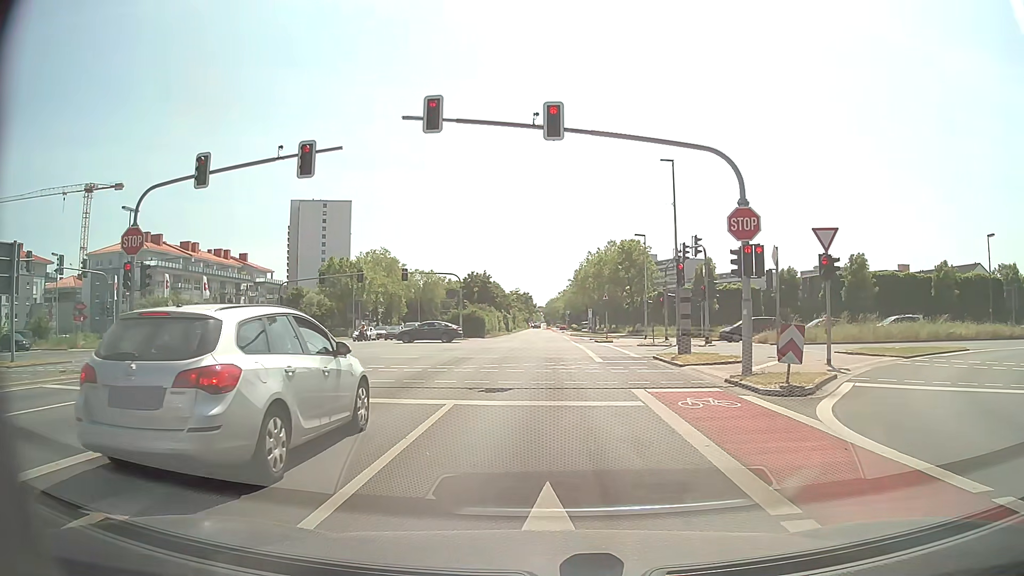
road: secondary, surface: asphalt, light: Day
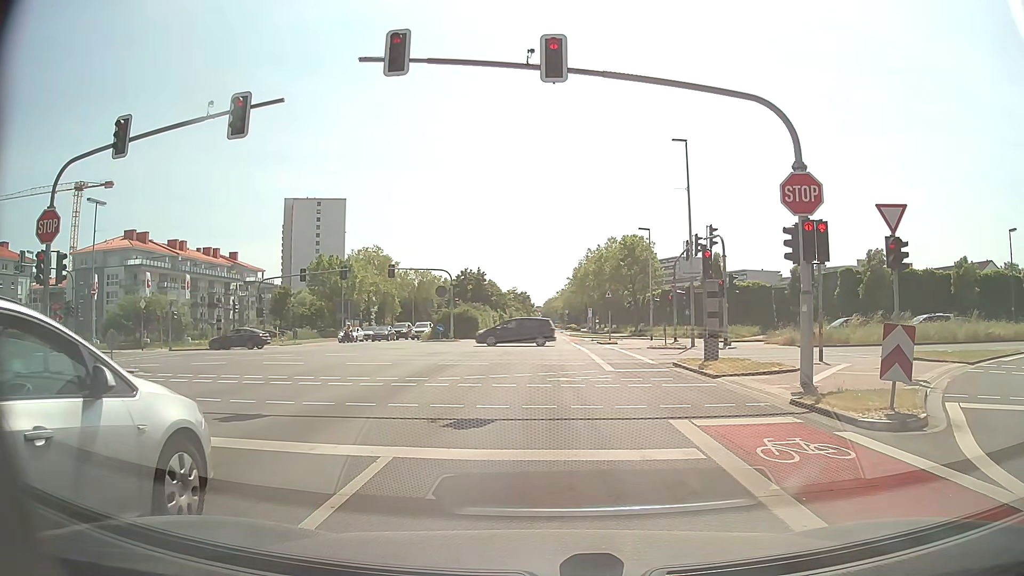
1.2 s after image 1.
(0.0, +4.0) m; 0°
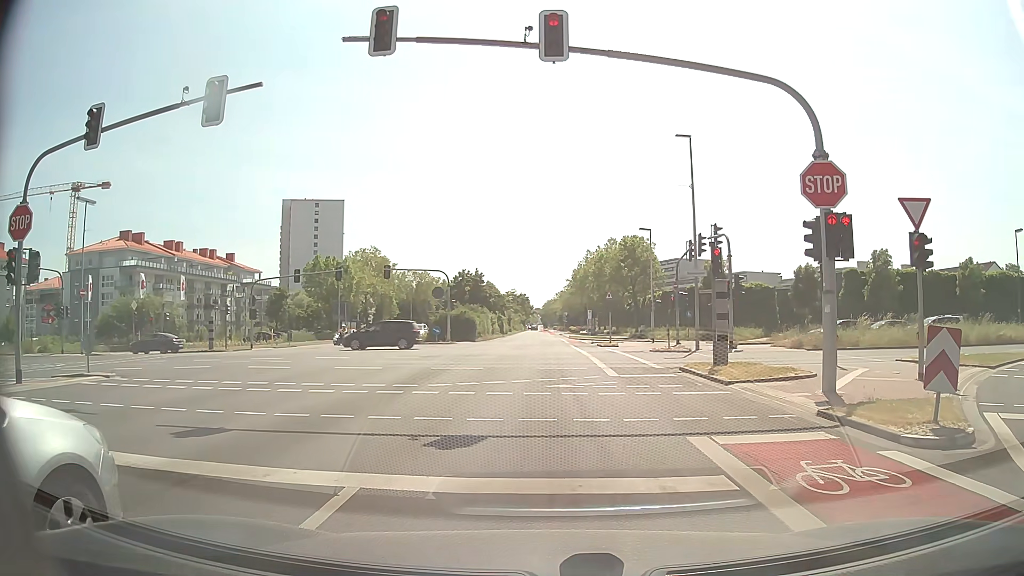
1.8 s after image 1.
(0.0, +1.1) m; -1°
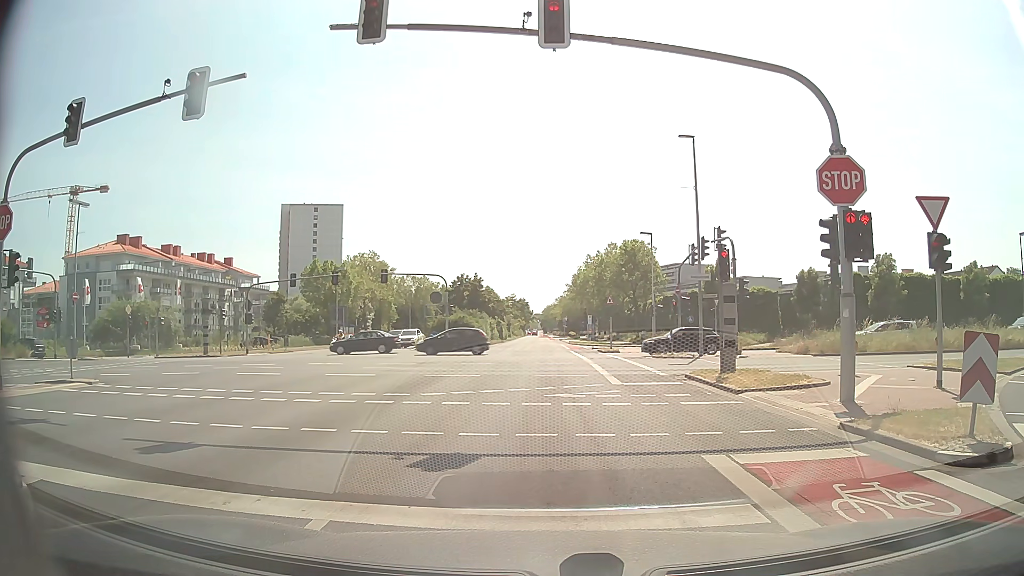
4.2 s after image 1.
(0.0, +0.8) m; 0°
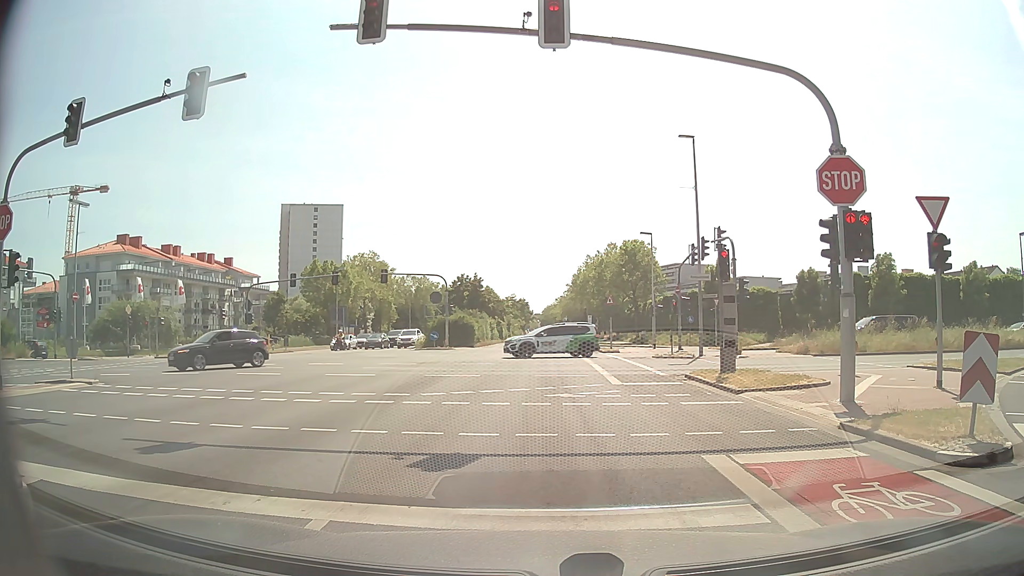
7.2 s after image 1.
(0.0, 0.0) m; 0°
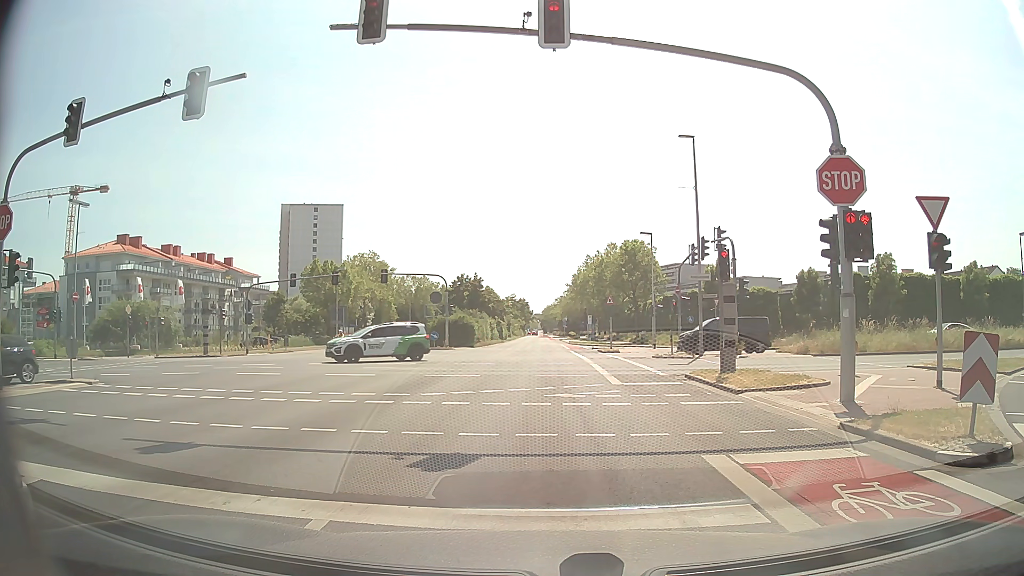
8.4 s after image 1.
(0.0, 0.0) m; 0°
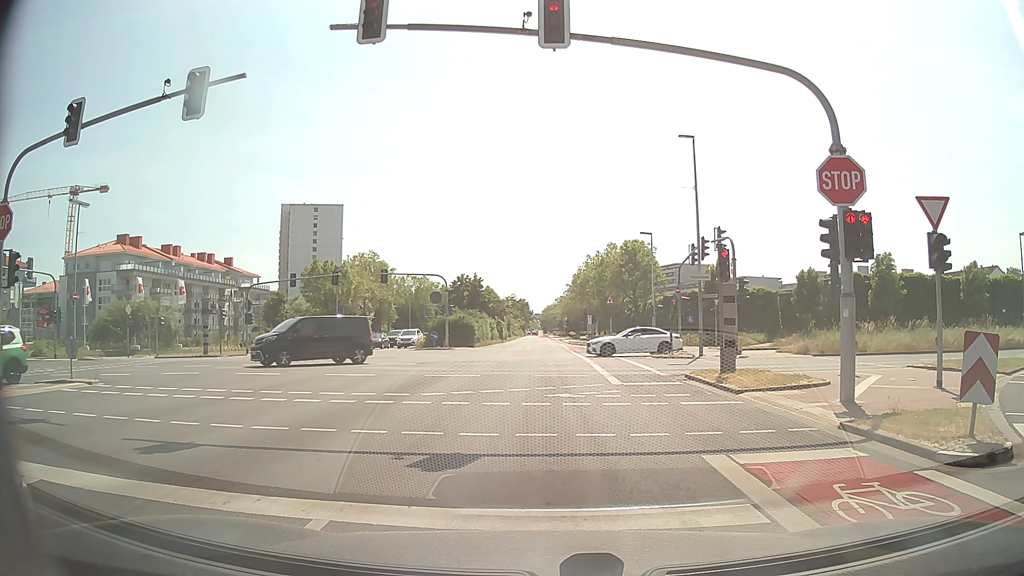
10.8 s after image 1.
(0.0, 0.0) m; 0°
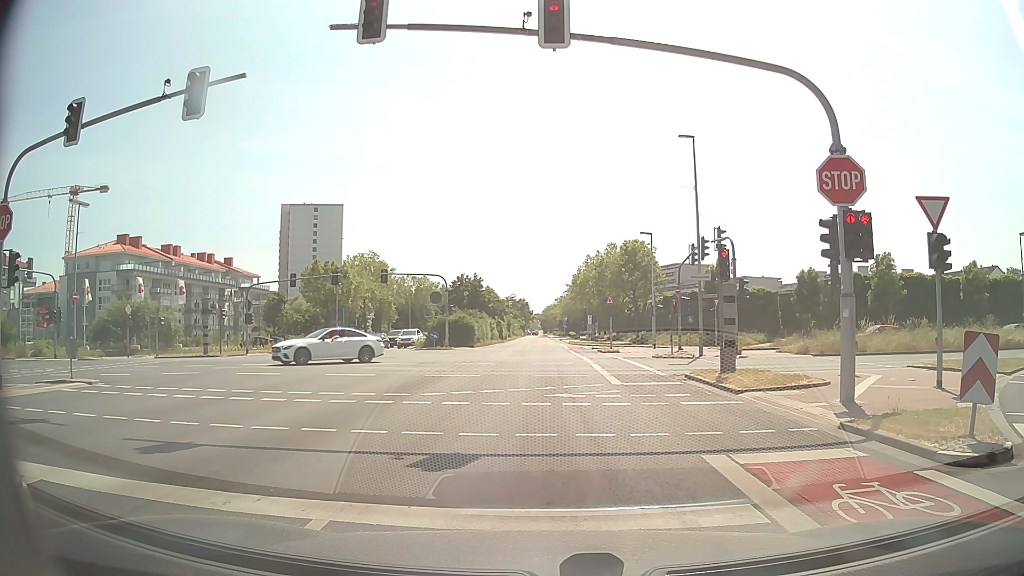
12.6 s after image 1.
(0.0, 0.0) m; 0°
(0, +10) (+1, +20) (+1, +30) (+1, +40) (+2, +50) (+2, +60) (+2, +70) (+2, +80) (+3, +90) (+3, +100) m
